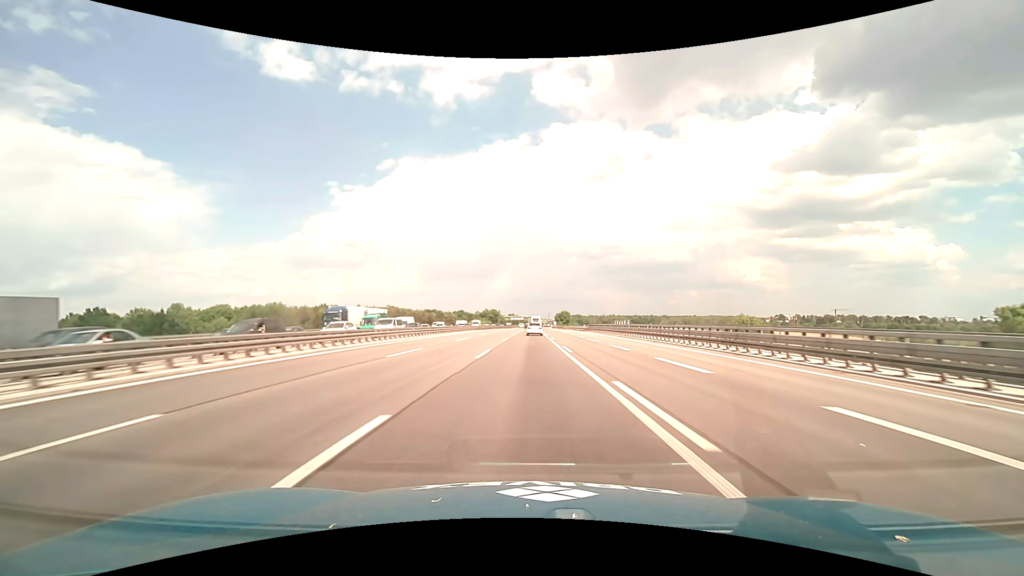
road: motorway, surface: asphalt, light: Day
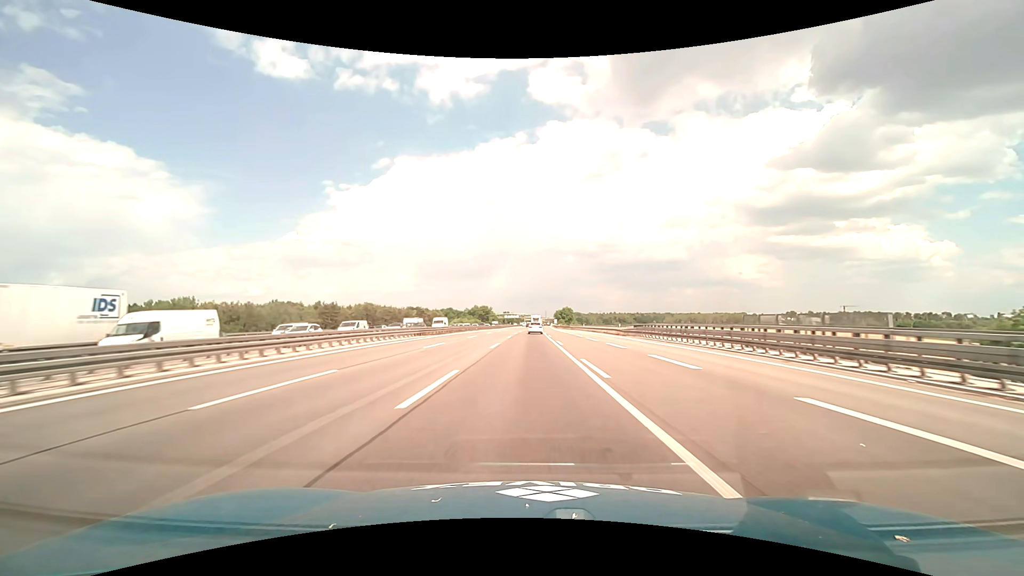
(+0.2, +47.2) m; 0°
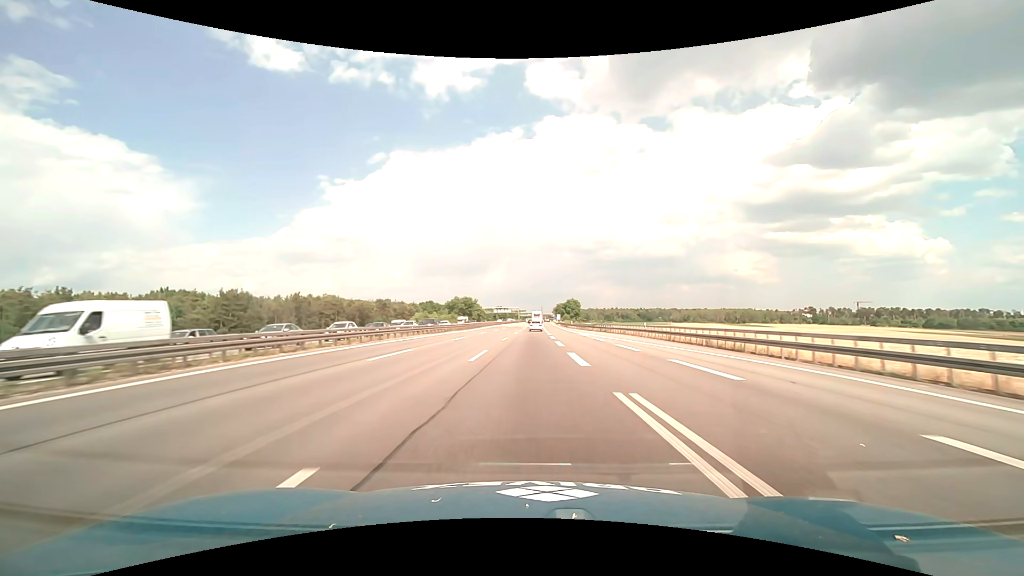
(+0.2, +63.2) m; +1°
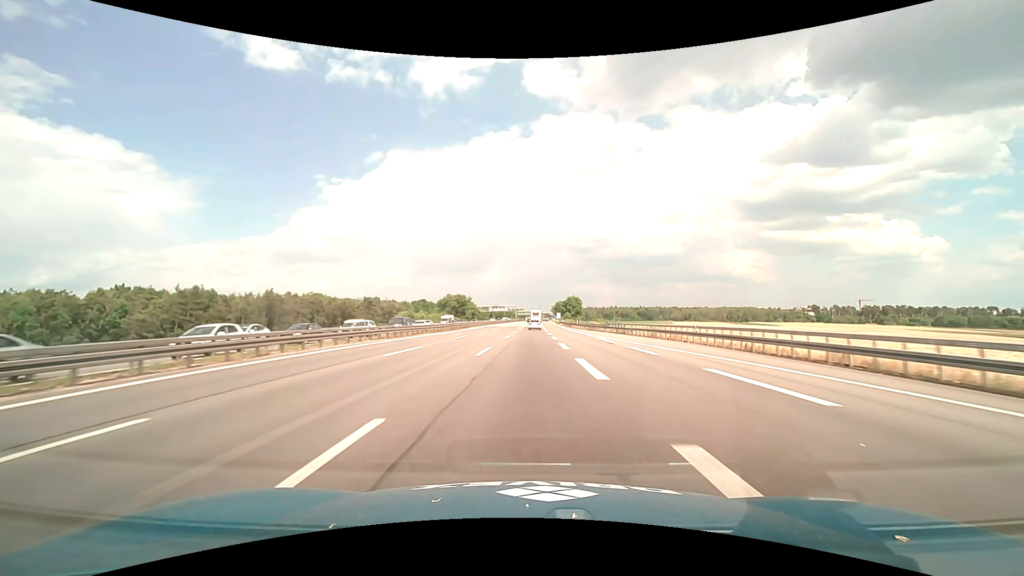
(0.0, +15.8) m; 0°
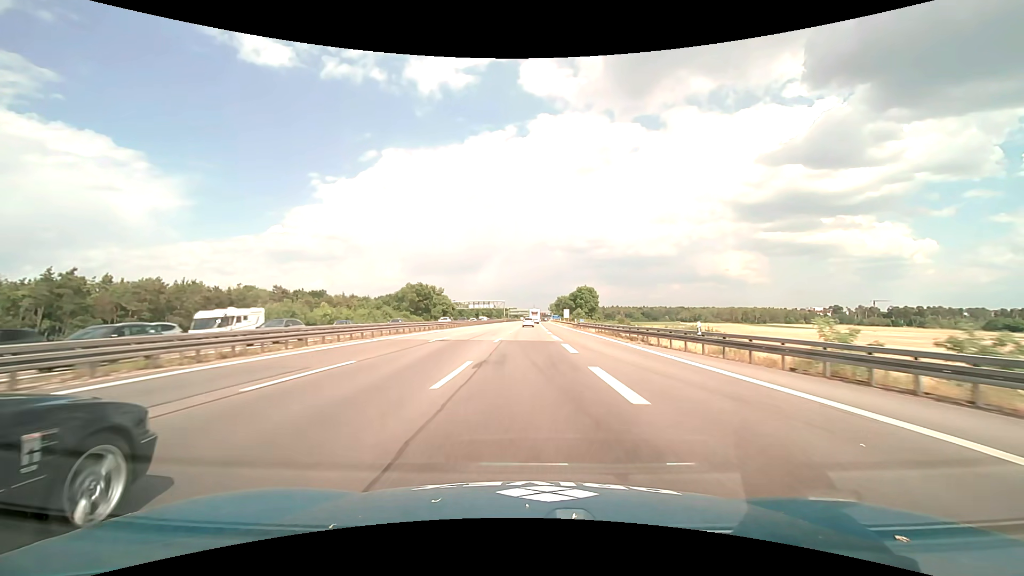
(+0.4, +63.3) m; +1°
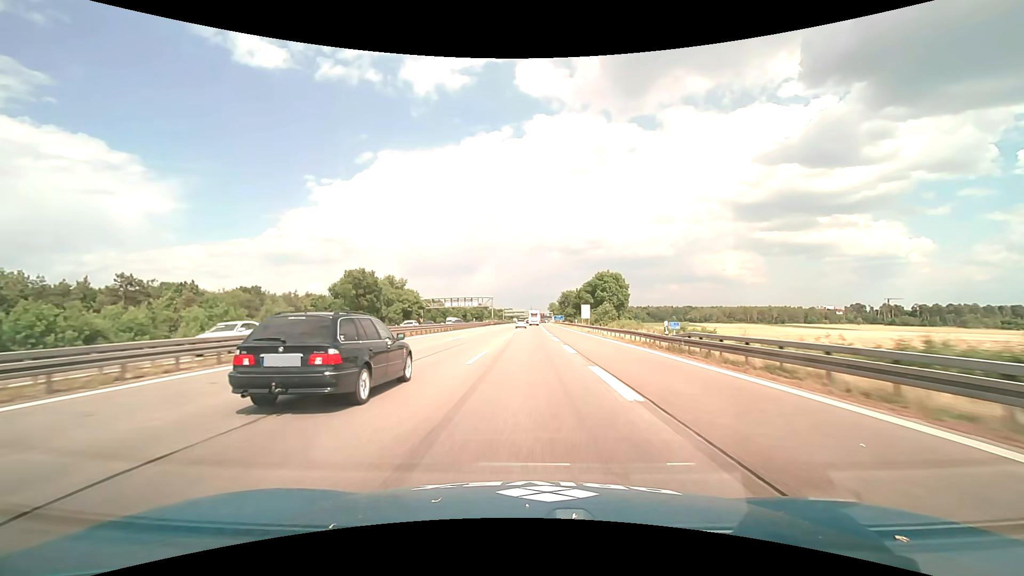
(+0.2, +47.5) m; 0°
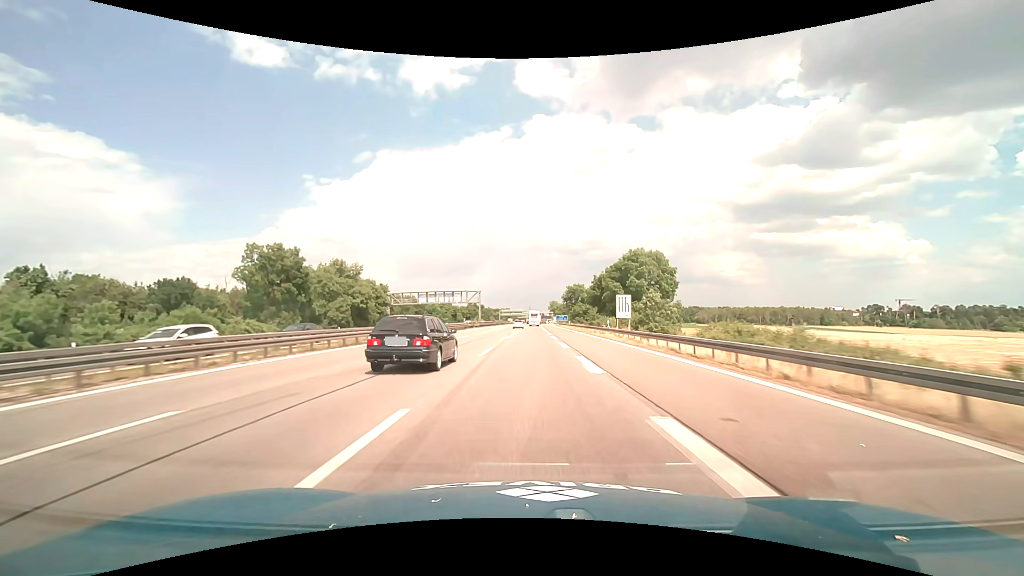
(+0.1, +31.7) m; 0°
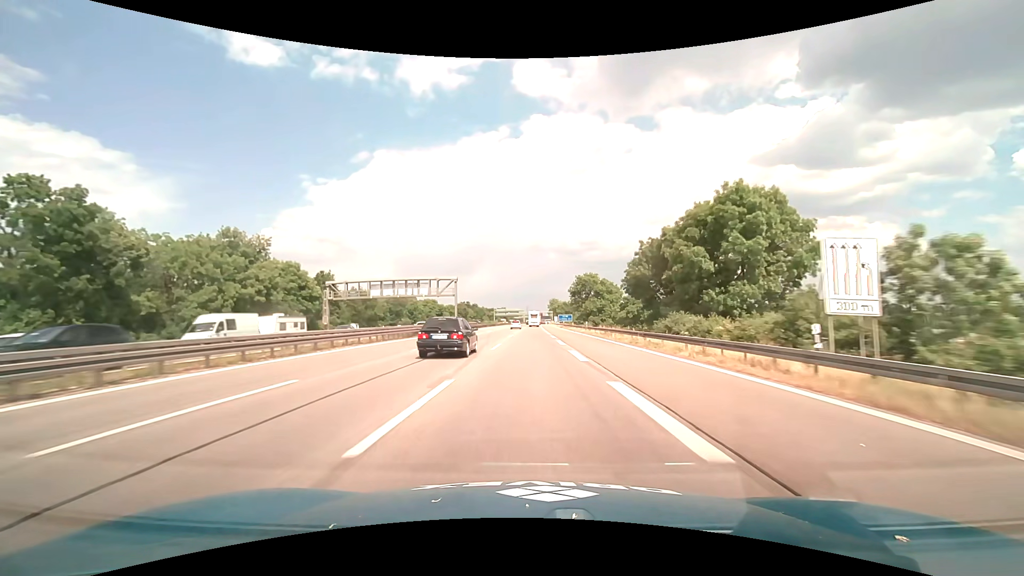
(+0.1, +31.7) m; 0°
(0, +10) (0, +20) (0, +30) (0, +40) (0, +50) (0, +60) (0, +70) (+1, +80) (+1, +90) (+1, +100) m
